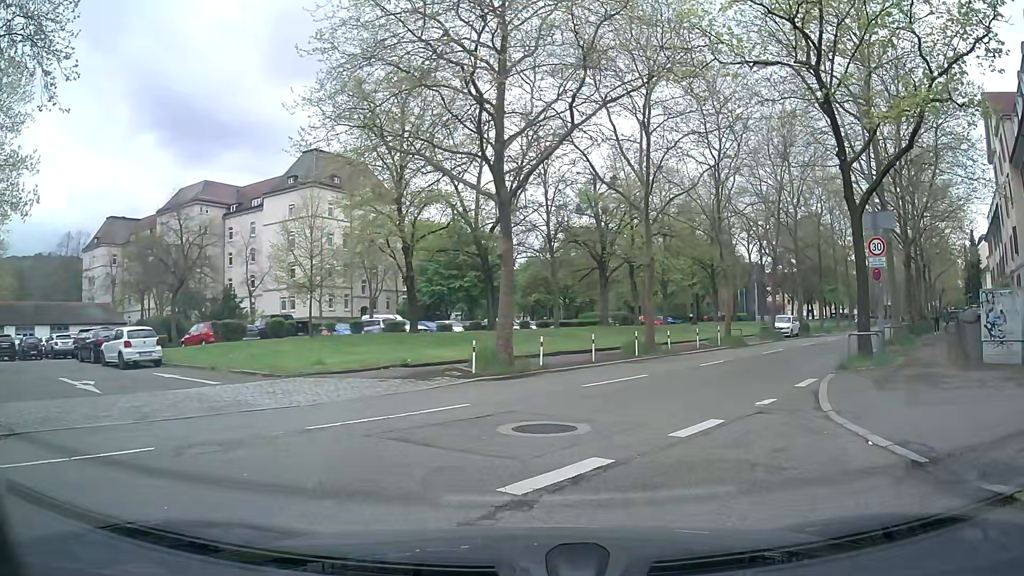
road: tertiary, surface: asphalt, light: Day
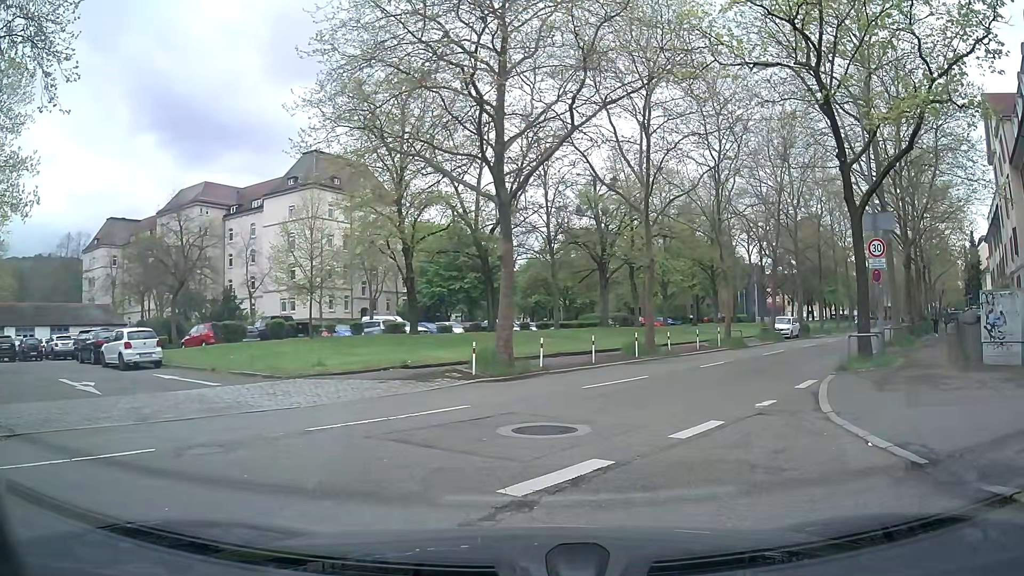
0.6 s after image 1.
(0.0, 0.0) m; 0°
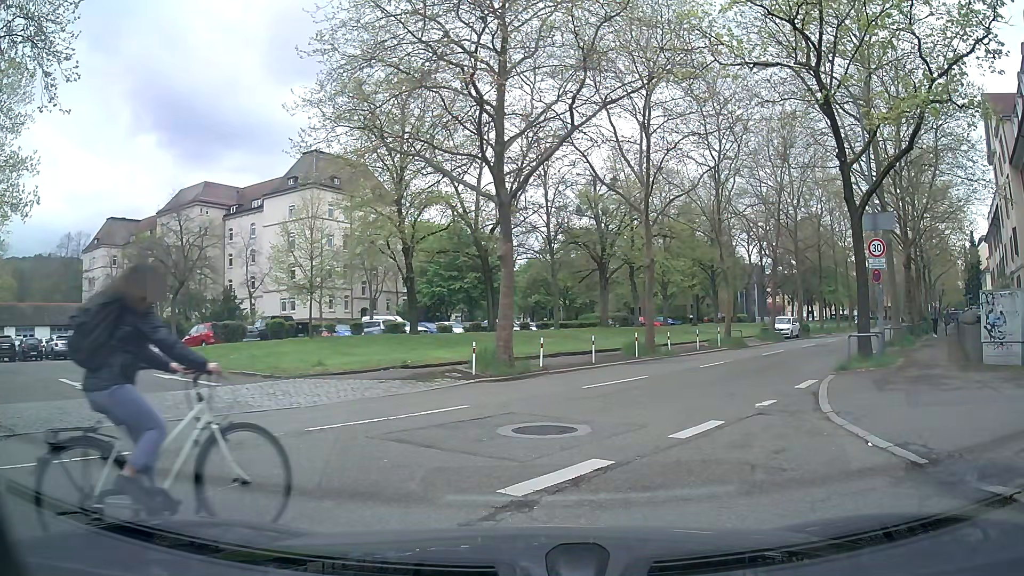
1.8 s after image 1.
(0.0, 0.0) m; 0°
